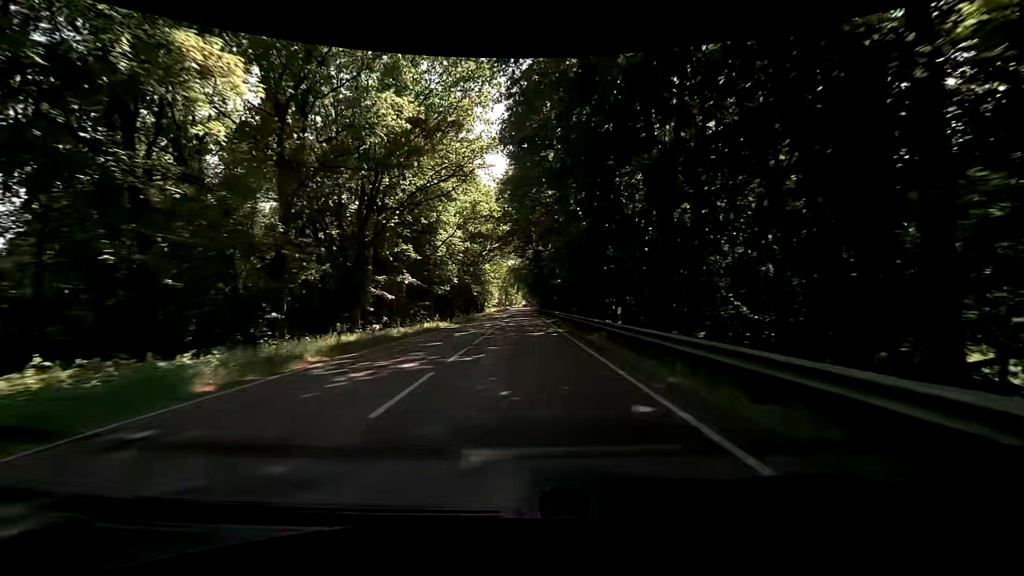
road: primary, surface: asphalt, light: Day
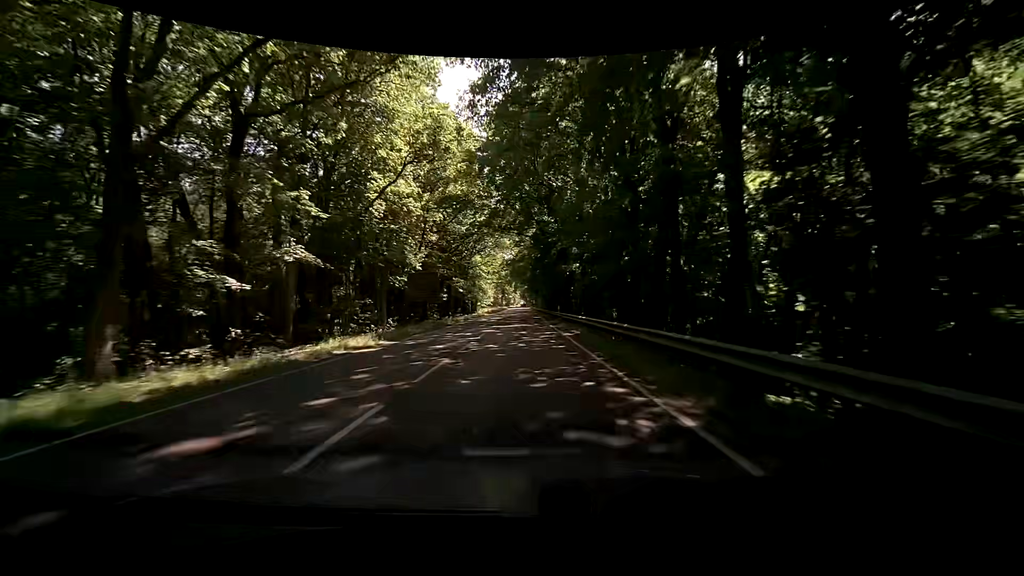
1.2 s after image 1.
(+0.1, +21.5) m; +2°
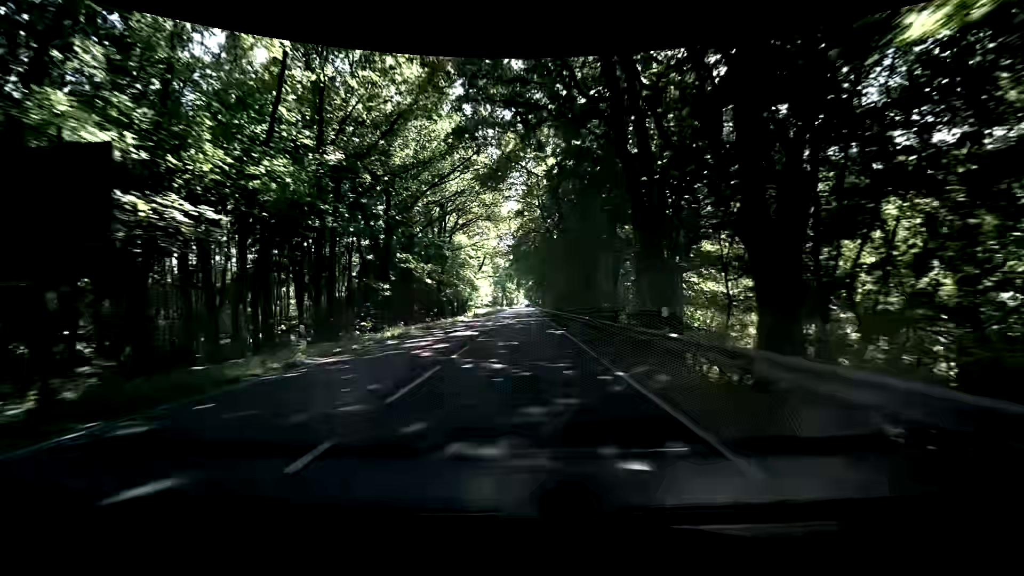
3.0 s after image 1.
(-0.8, +32.2) m; -1°
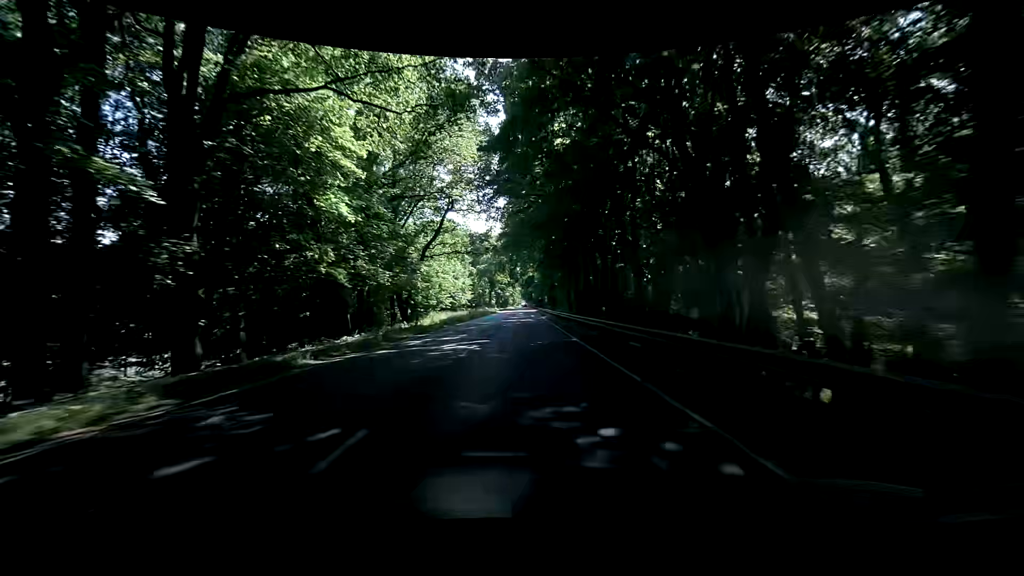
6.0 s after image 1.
(-0.5, +53.6) m; -1°
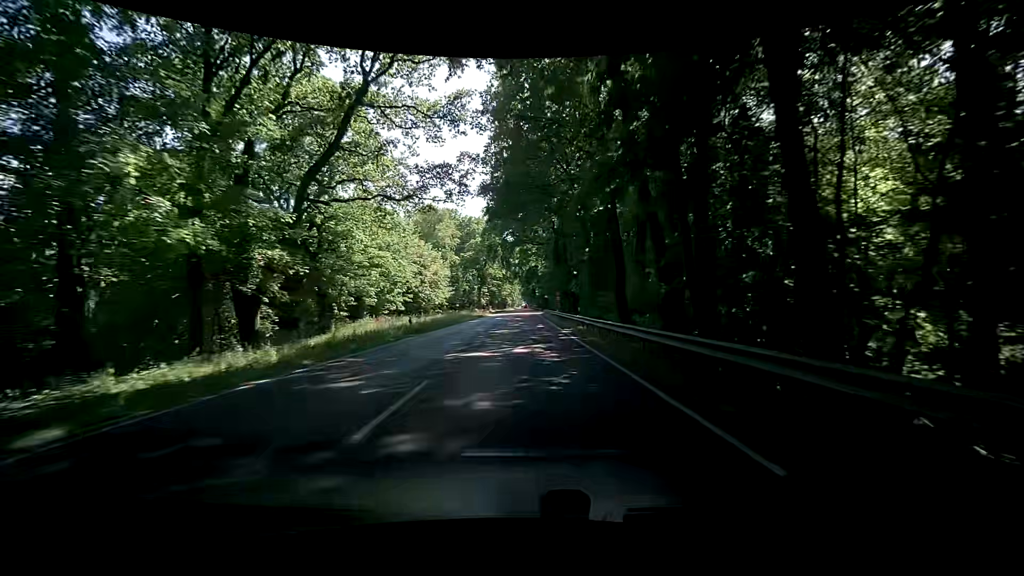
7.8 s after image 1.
(0.0, +32.2) m; 0°
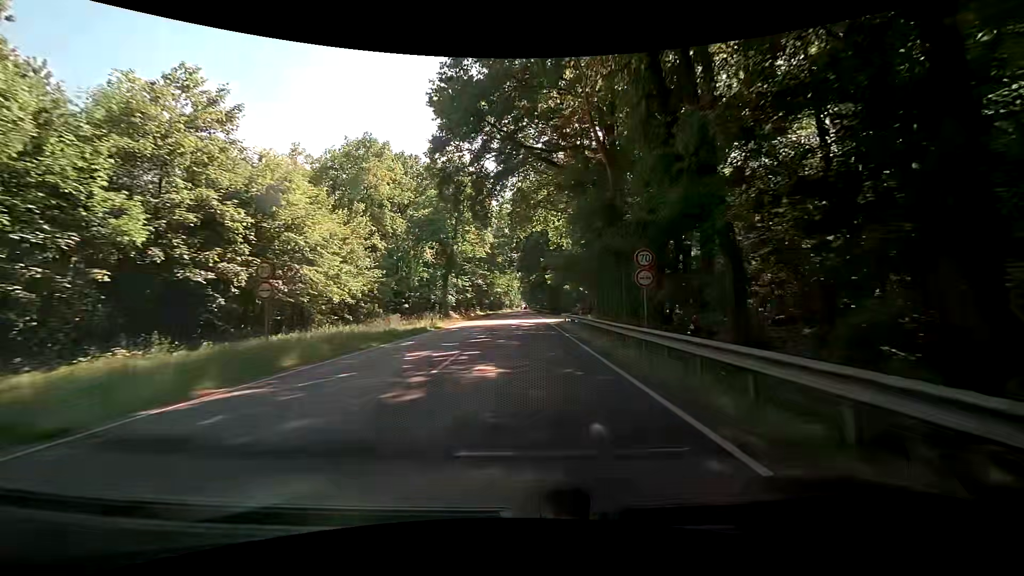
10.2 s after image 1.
(+0.2, +42.9) m; 0°
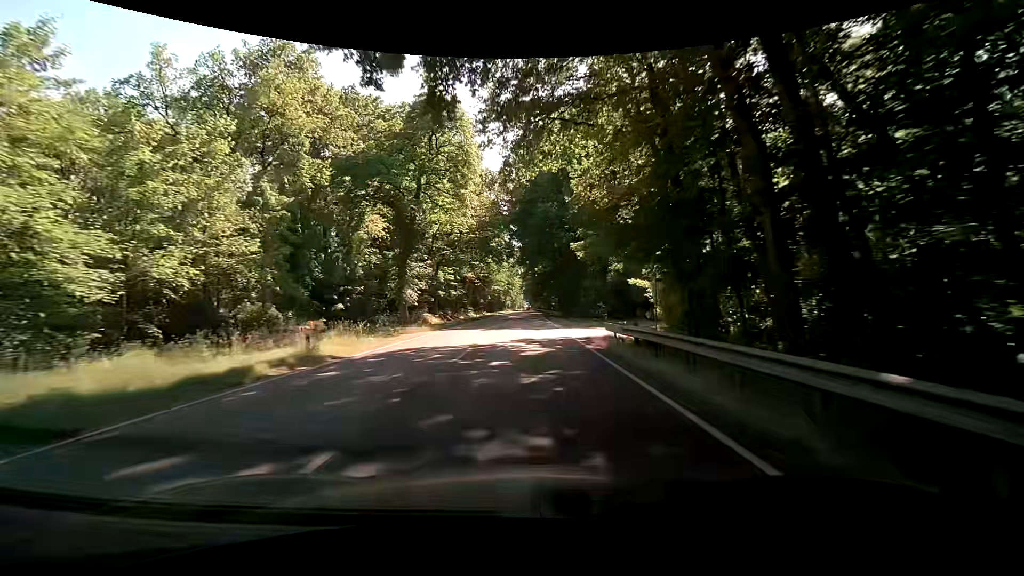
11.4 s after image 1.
(-0.3, +21.5) m; -1°
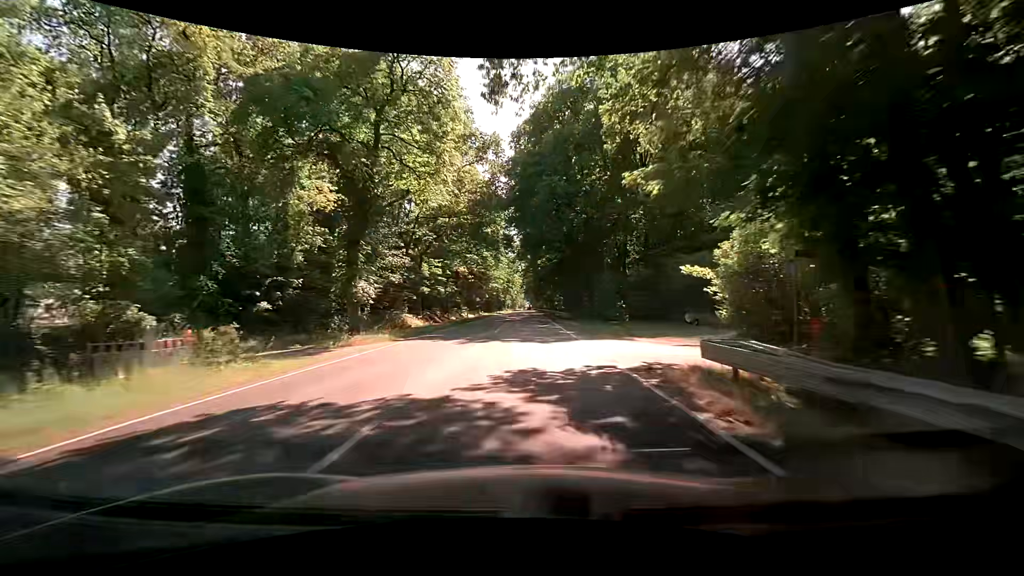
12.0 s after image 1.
(+0.1, +10.7) m; +1°
(0, +10) (0, +20) (0, +30) (0, +40) (0, +50) (0, +60) (0, +70) (0, +80) (0, +90) (0, +100) m
